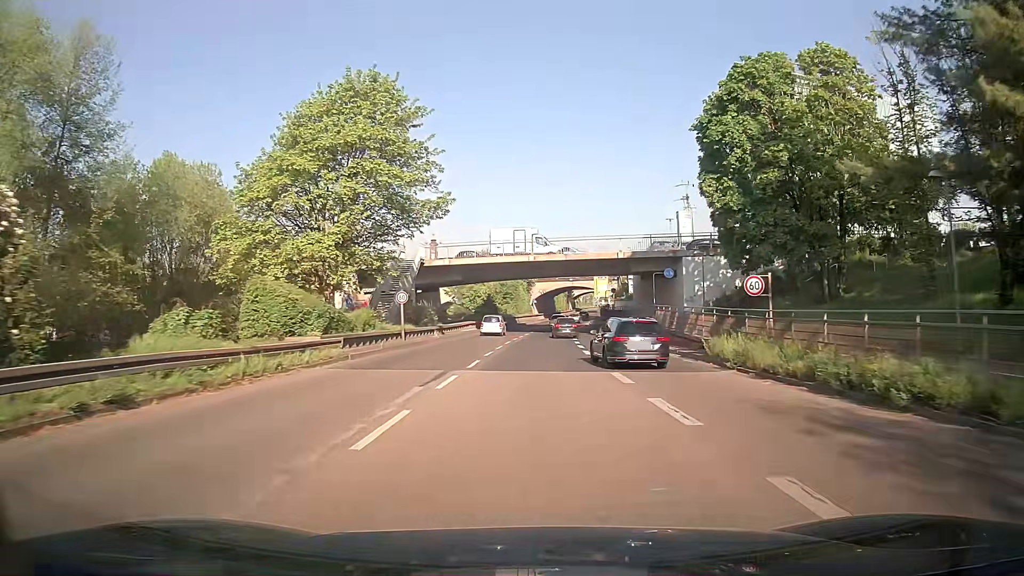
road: trunk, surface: asphalt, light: Day
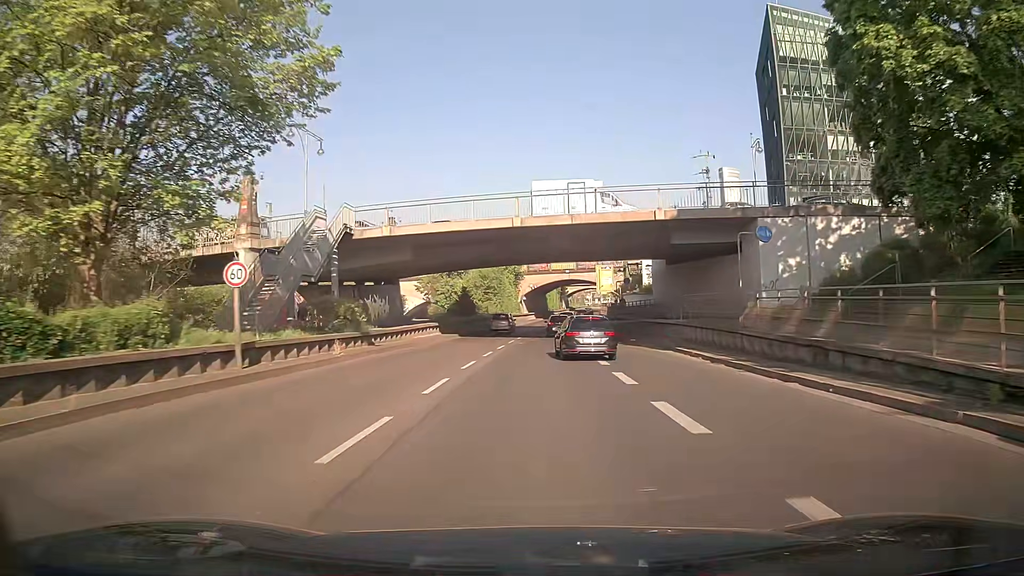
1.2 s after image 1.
(+0.1, +18.9) m; +1°
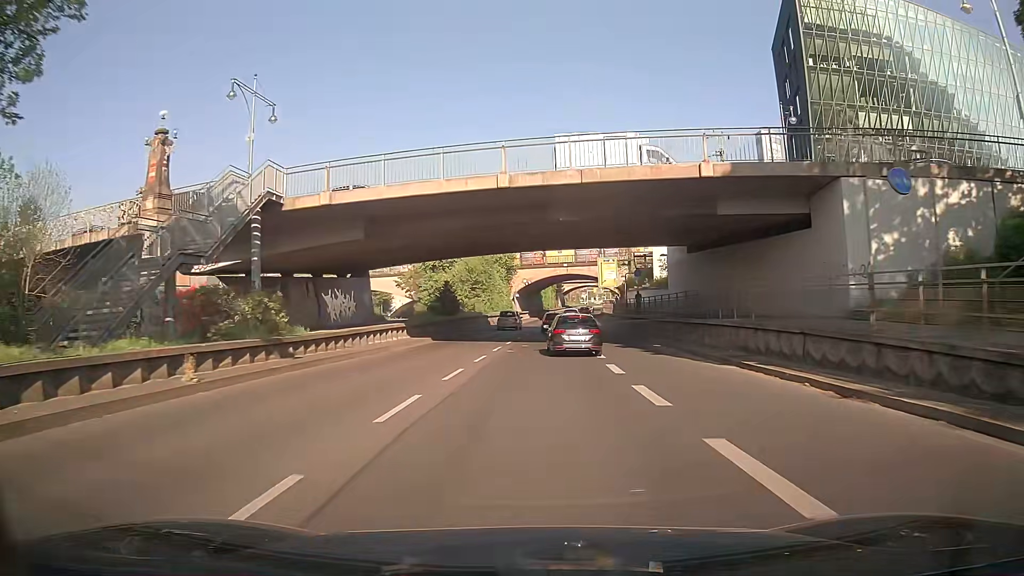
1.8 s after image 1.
(+0.1, +9.6) m; +1°
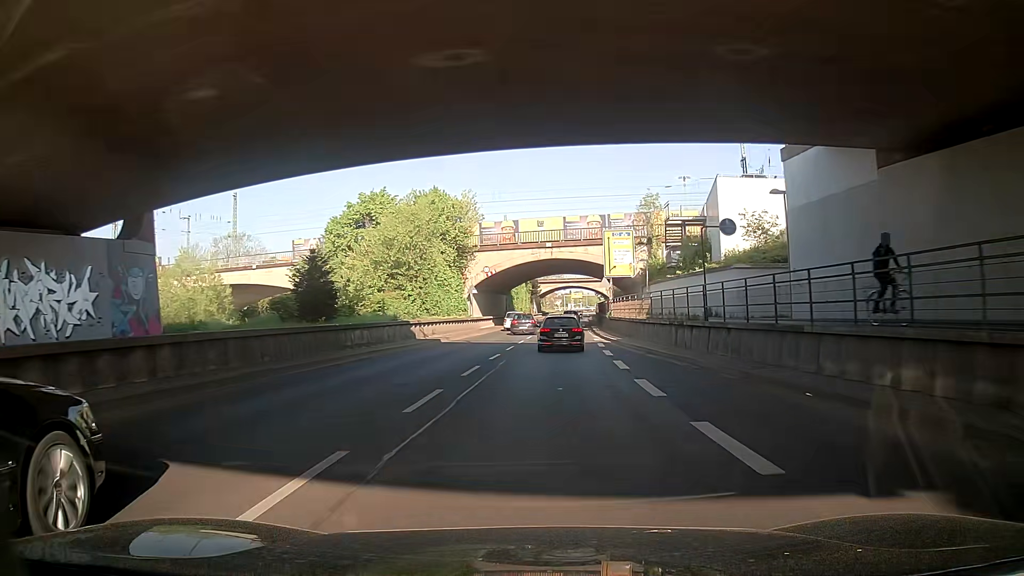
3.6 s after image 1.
(+0.4, +29.0) m; +1°
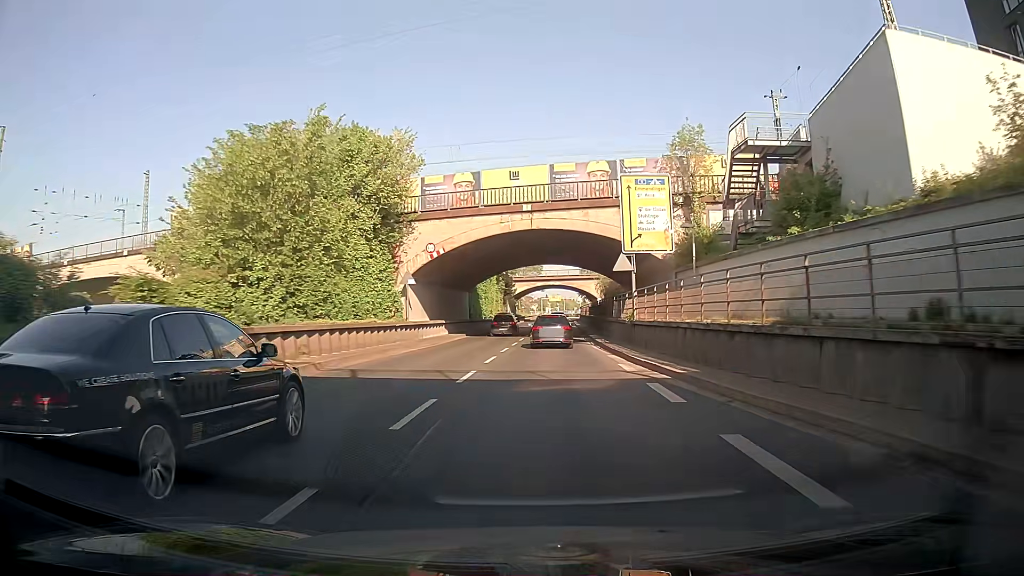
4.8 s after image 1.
(+0.3, +19.3) m; +3°
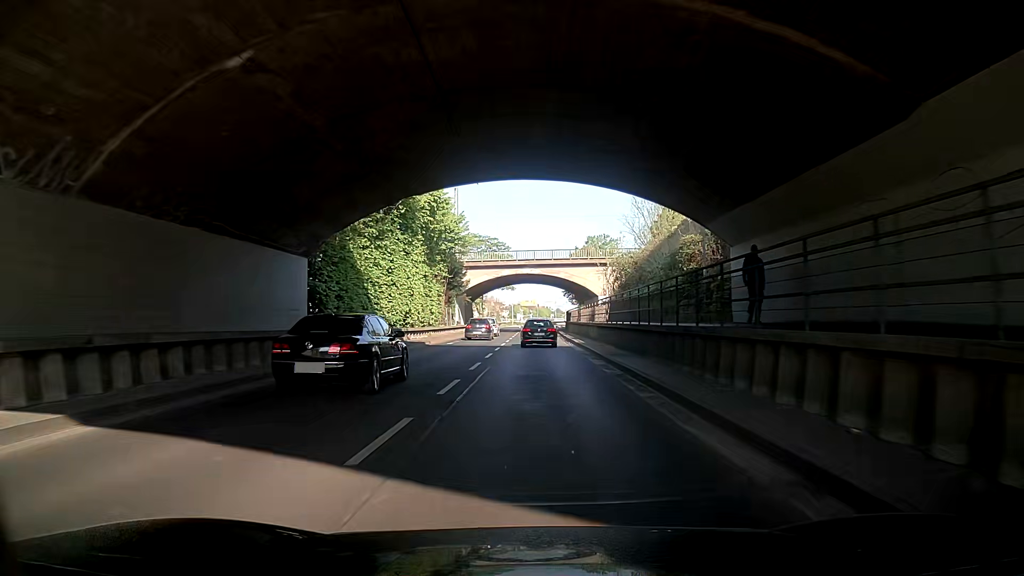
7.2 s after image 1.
(+0.9, +38.1) m; +1°
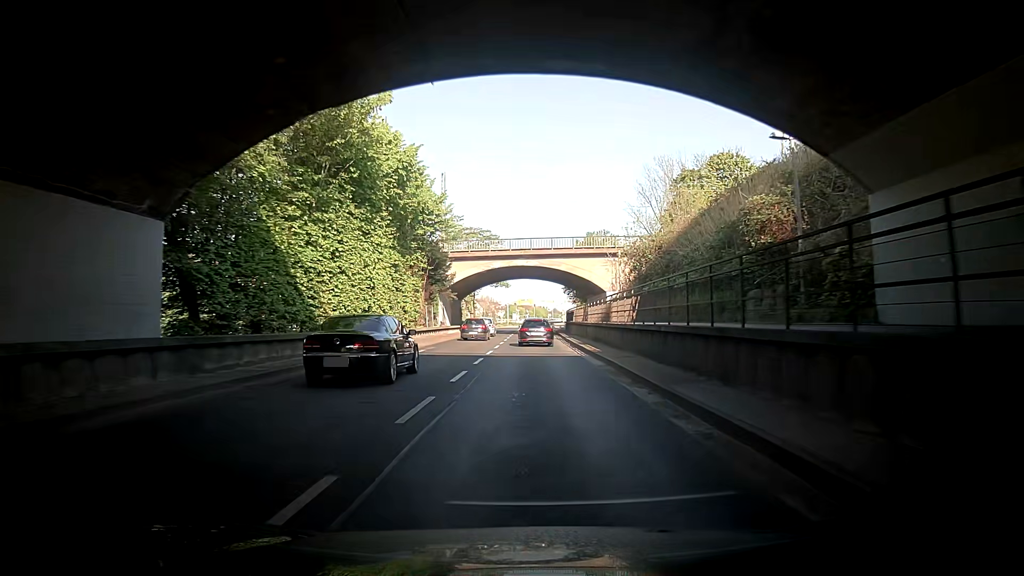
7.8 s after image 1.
(+0.1, +9.5) m; +1°
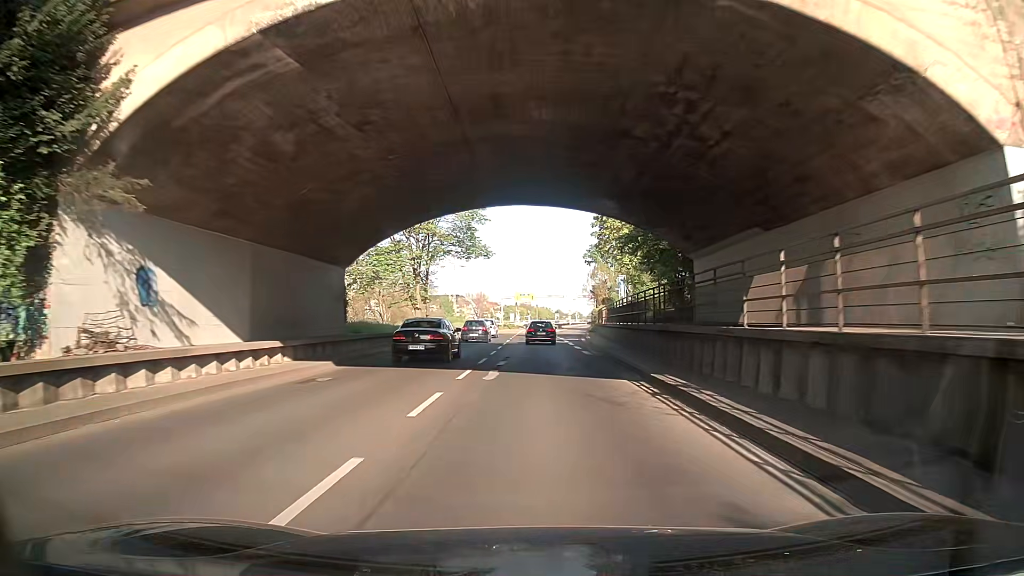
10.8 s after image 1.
(+0.2, +47.4) m; 0°
(0, +10) (0, +20) (0, +30) (0, +40) (0, +50) (+1, +60) (+1, +70) (+1, +80) (+1, +90) (+1, +100) m
